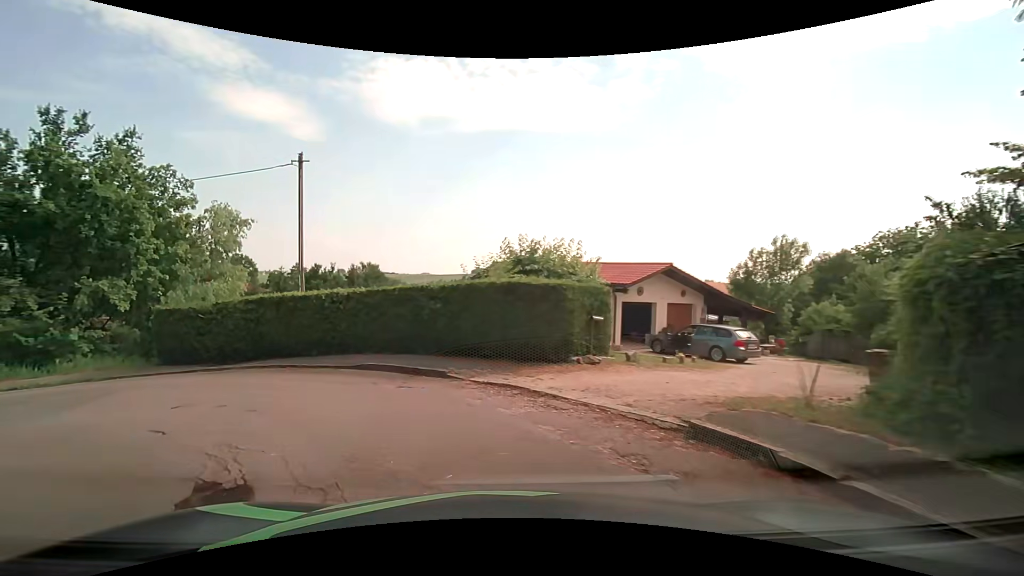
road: residential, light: Day
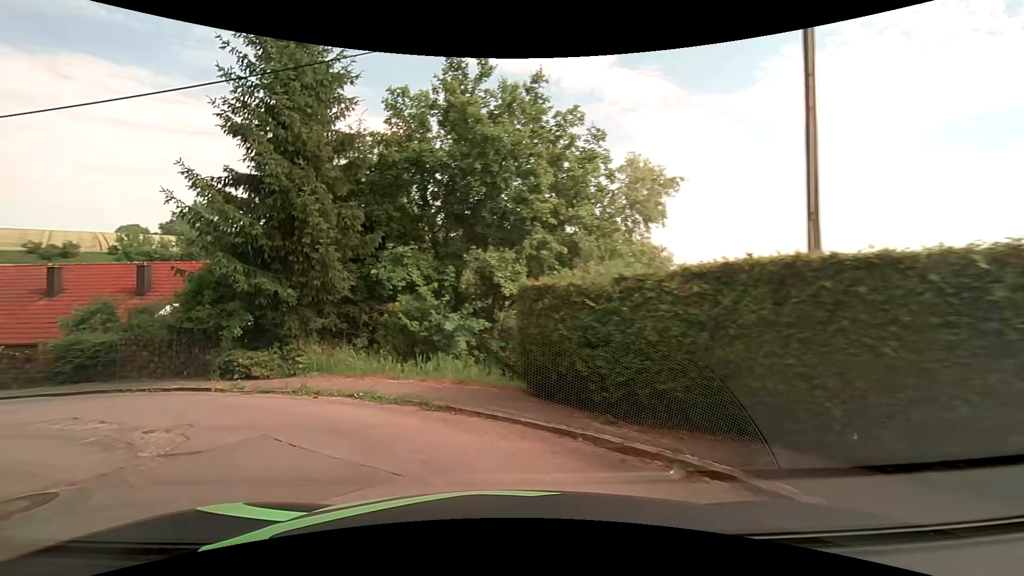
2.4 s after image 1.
(-3.6, +9.9) m; -46°
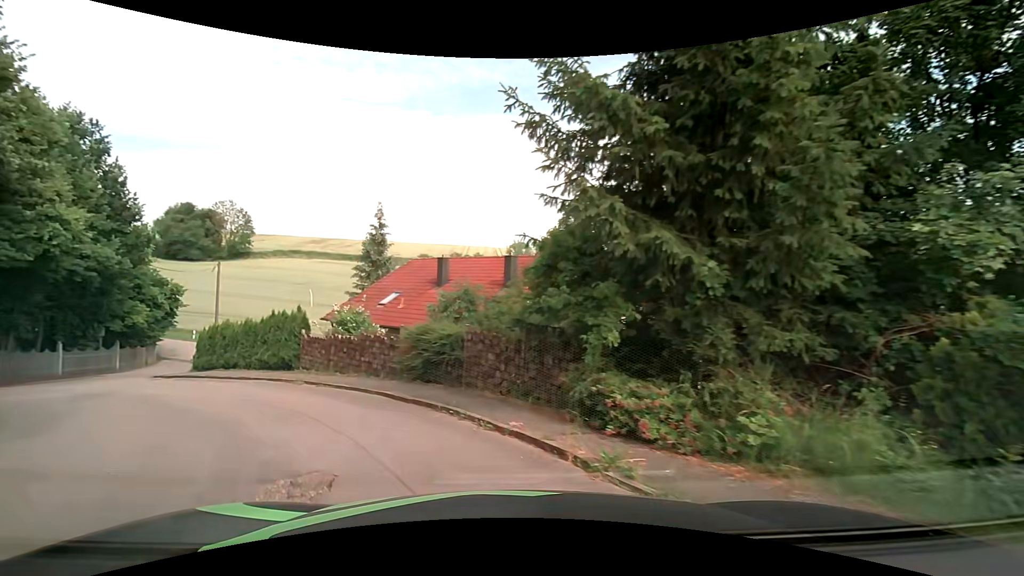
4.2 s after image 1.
(-2.3, +7.0) m; -34°
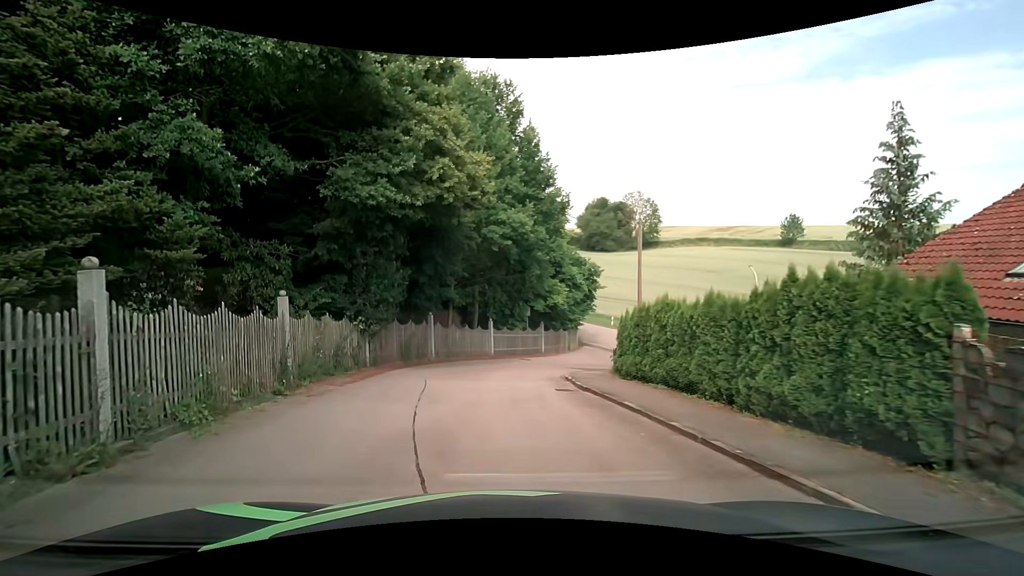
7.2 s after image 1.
(-6.1, +11.3) m; -46°
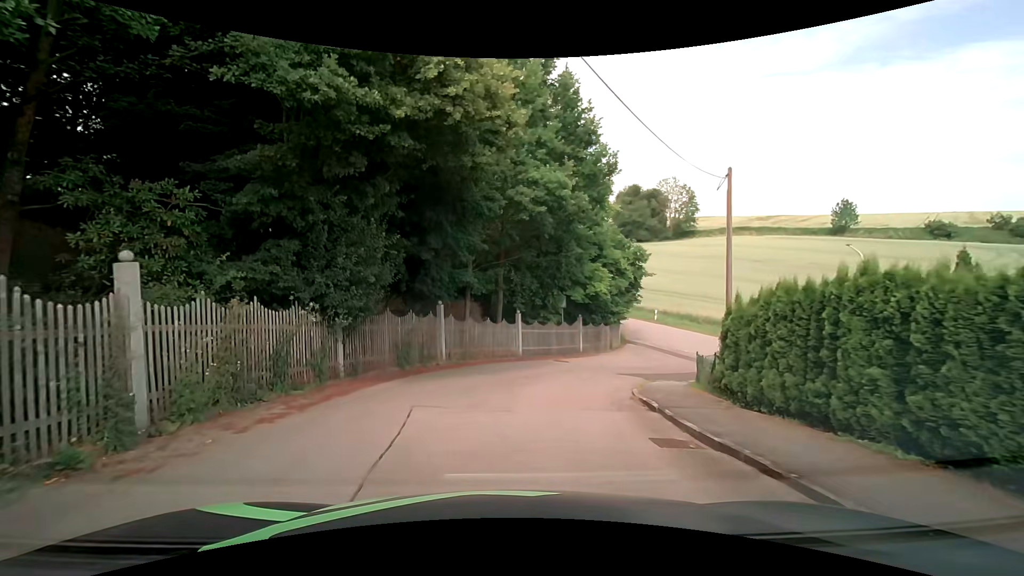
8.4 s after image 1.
(-0.3, +5.9) m; -3°
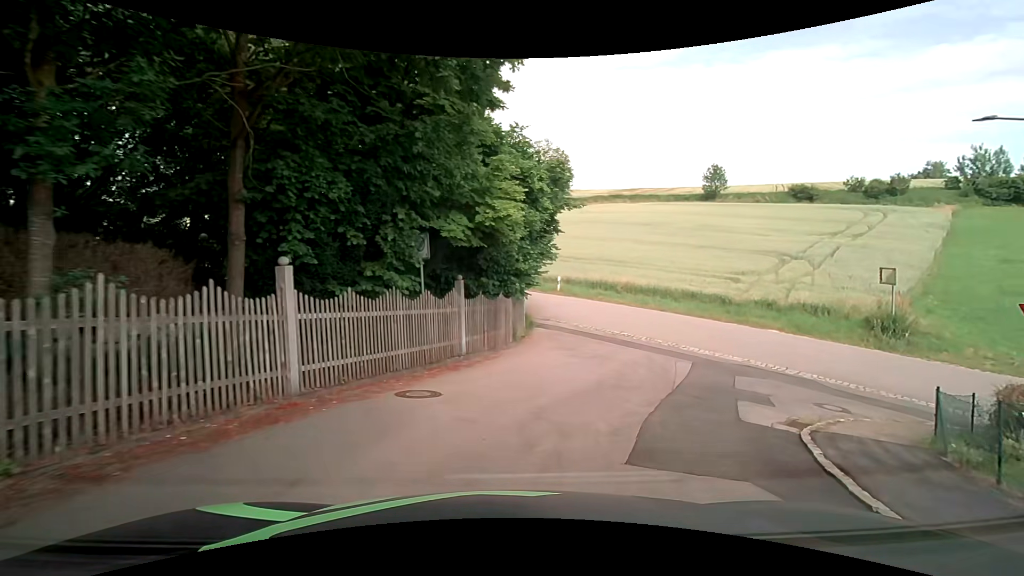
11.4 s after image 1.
(+0.9, +15.4) m; +14°
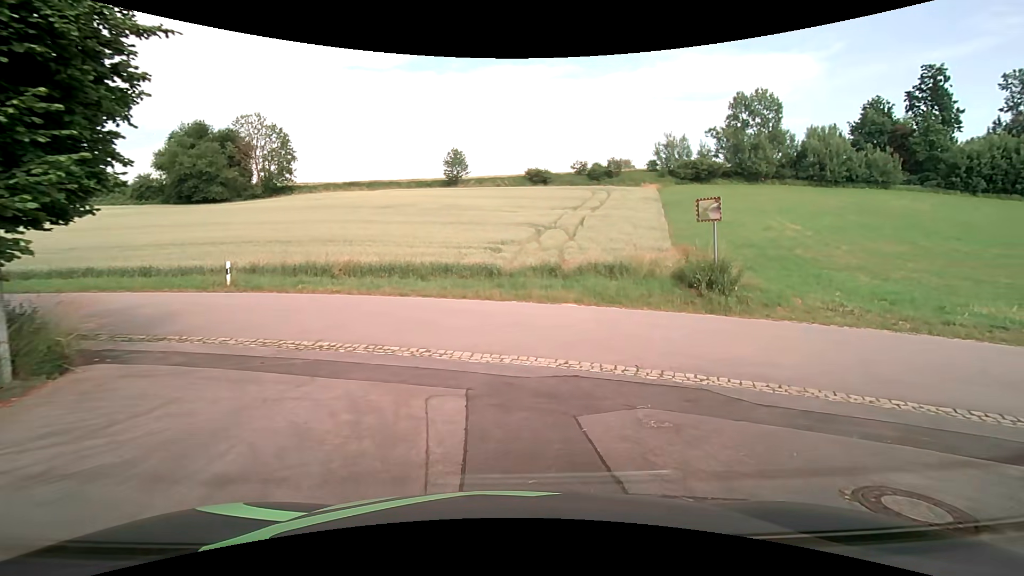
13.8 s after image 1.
(+2.8, +10.5) m; +29°
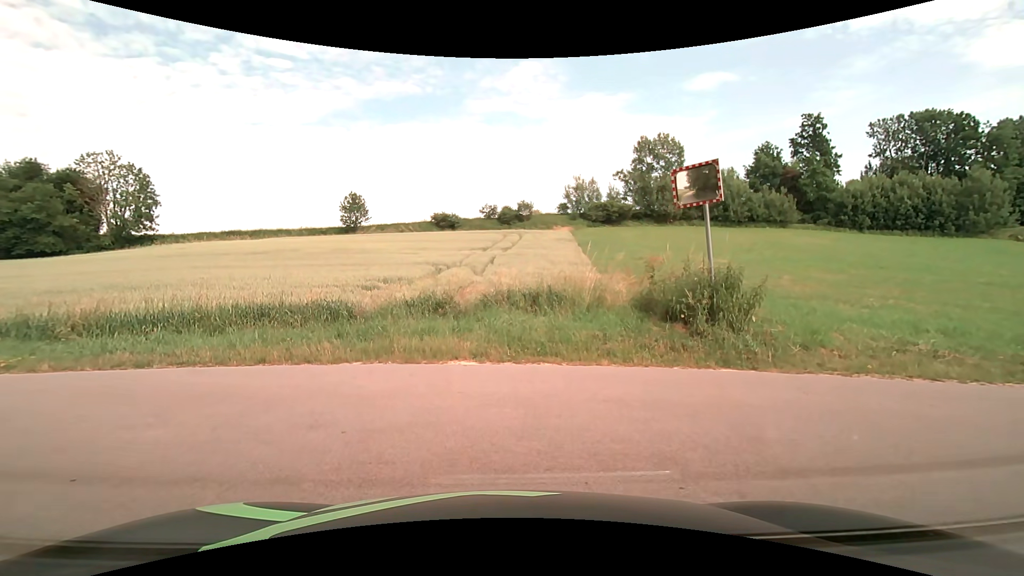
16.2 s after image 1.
(+0.7, +6.8) m; +12°
